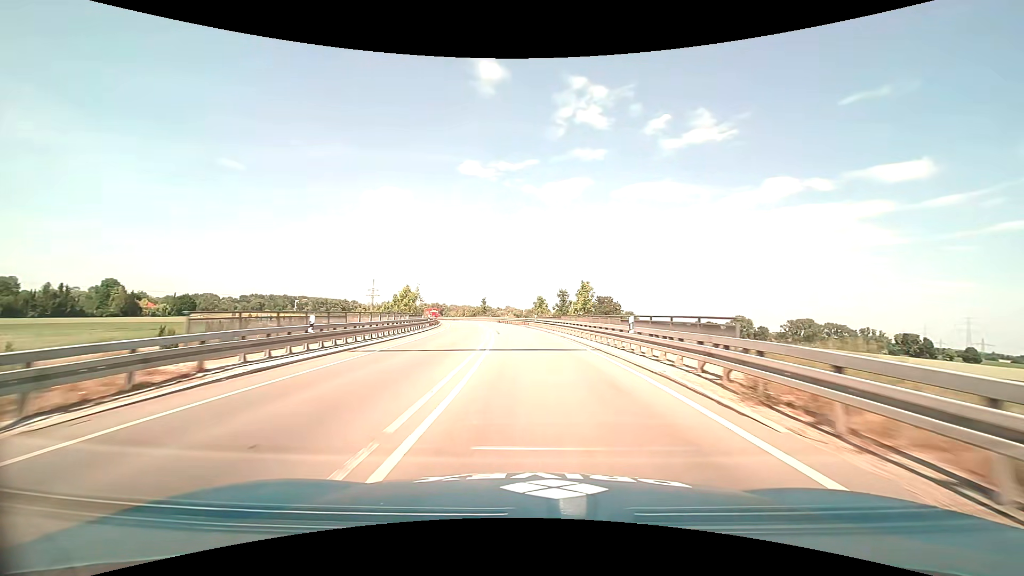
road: trunk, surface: asphalt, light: Day
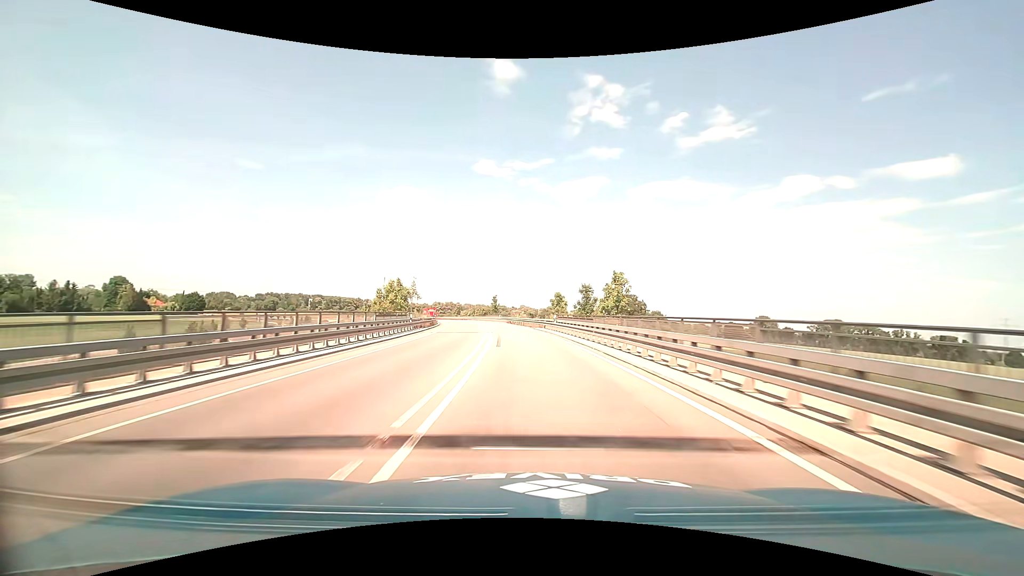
(-0.2, +13.0) m; -2°
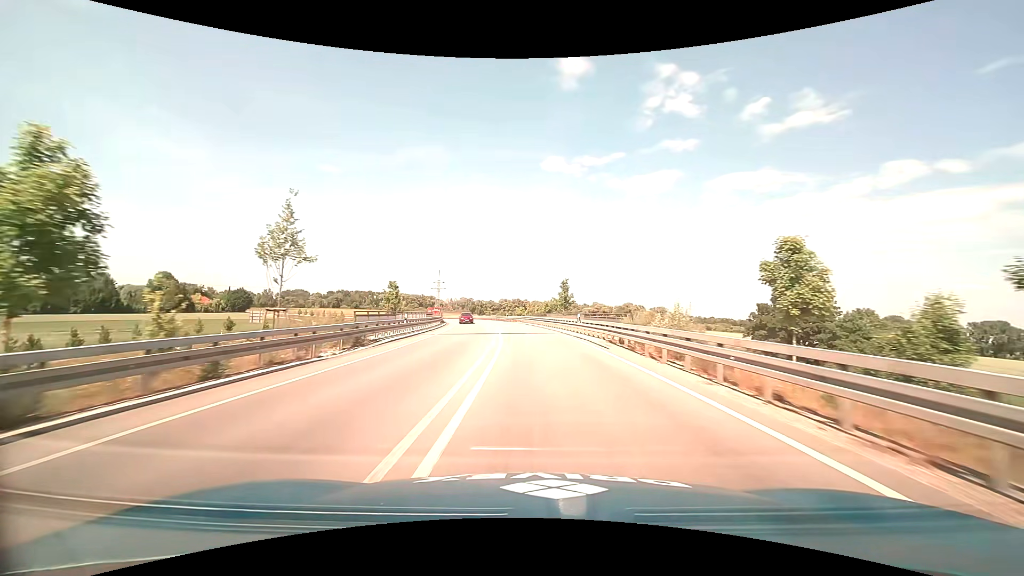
(-3.8, +51.7) m; -8°
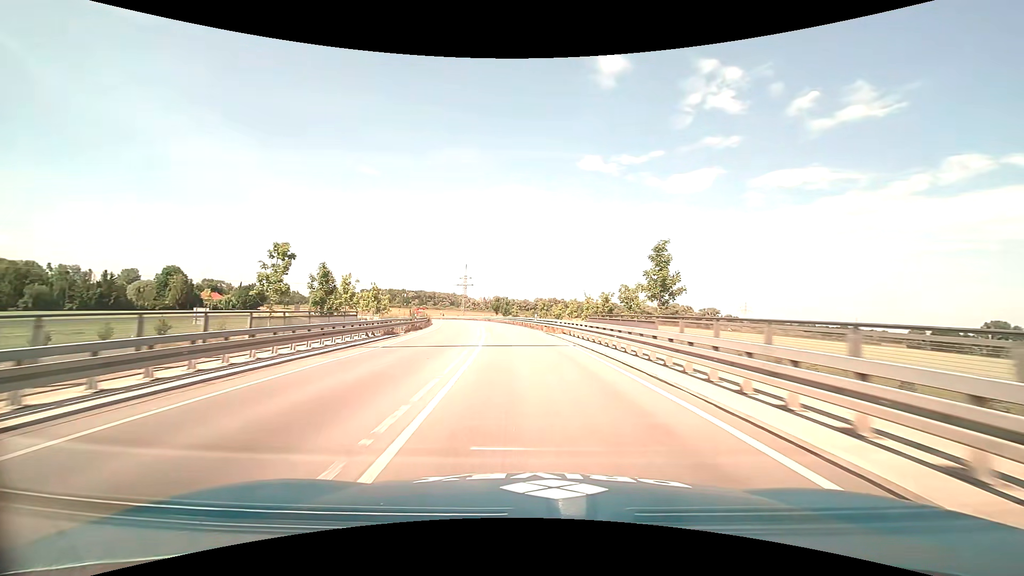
(-1.2, +37.7) m; -4°
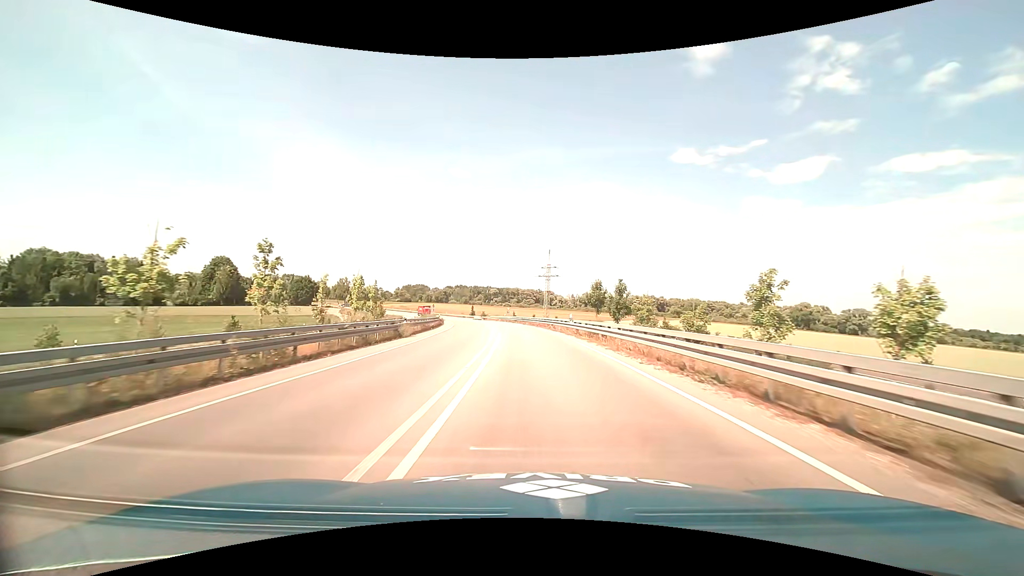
(-5.9, +61.5) m; -10°
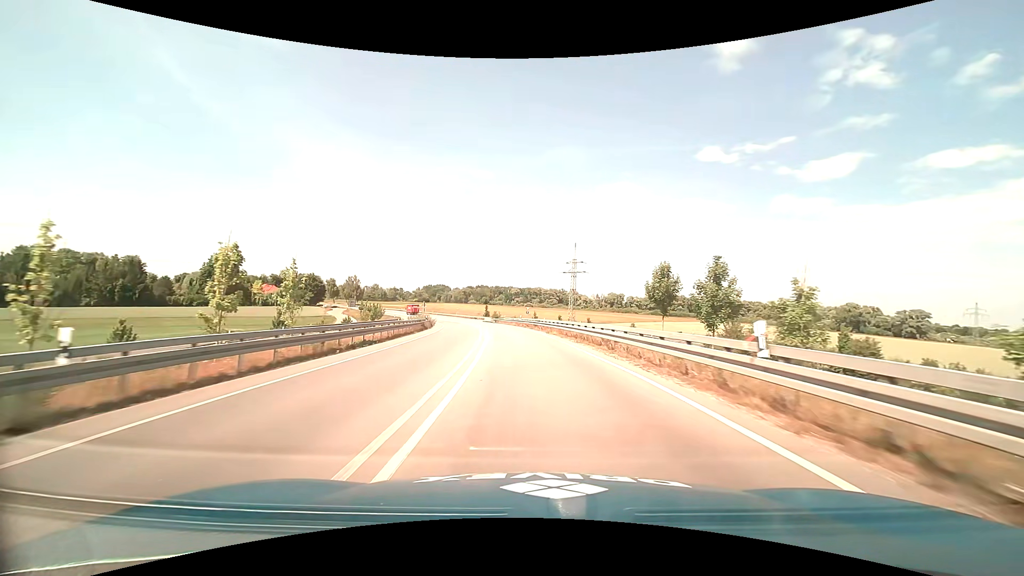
(-0.5, +25.0) m; -2°
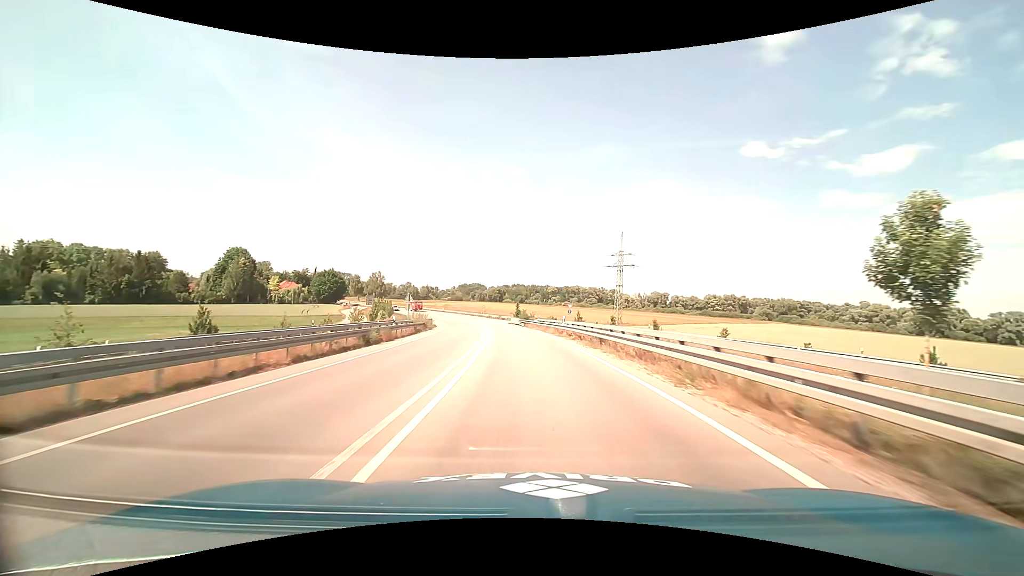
(-0.9, +25.6) m; -4°
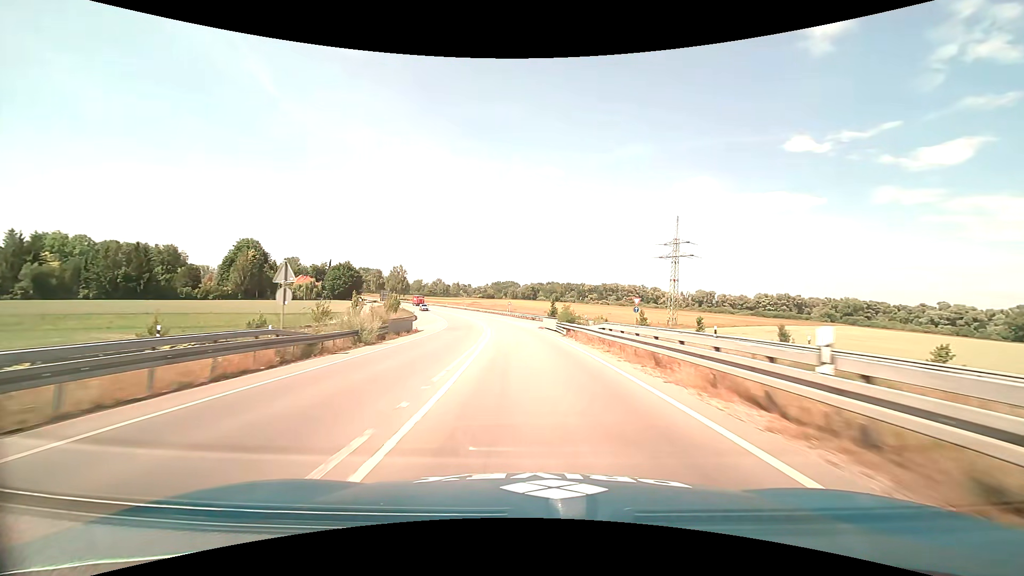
(-0.9, +26.0) m; -4°
(0, +10) (0, +20) (-1, +30) (-2, +40) (-3, +50) (-4, +60) (-6, +70) (-7, +80) (-9, +89) (-12, +99) m
